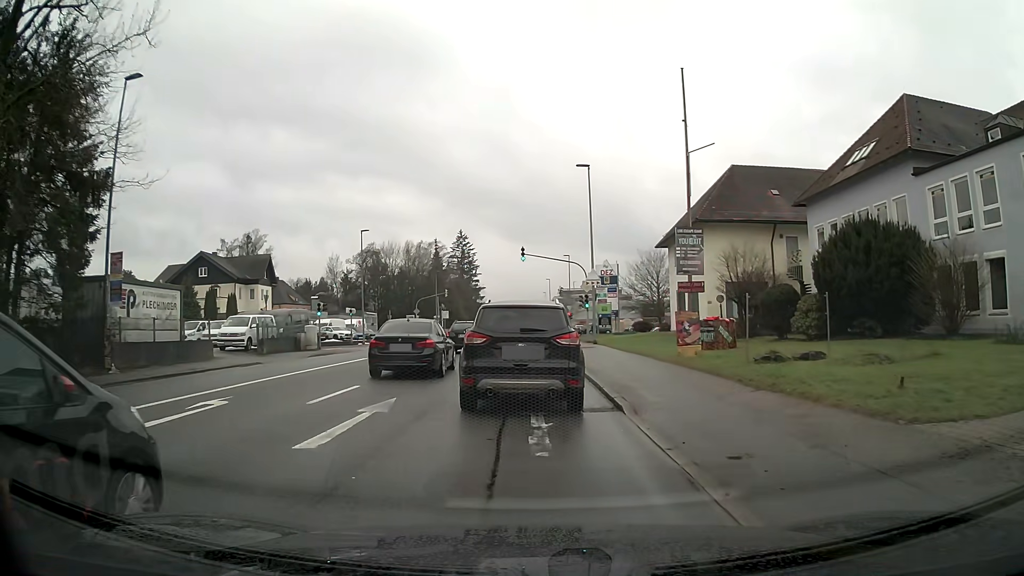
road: tertiary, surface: asphalt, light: Day
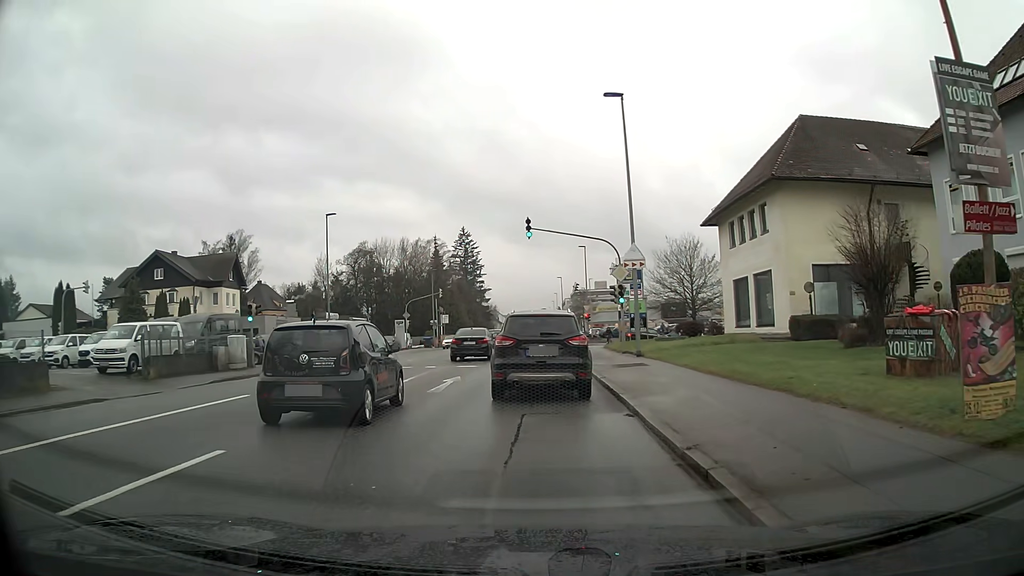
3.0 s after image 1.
(-0.1, +12.9) m; -1°
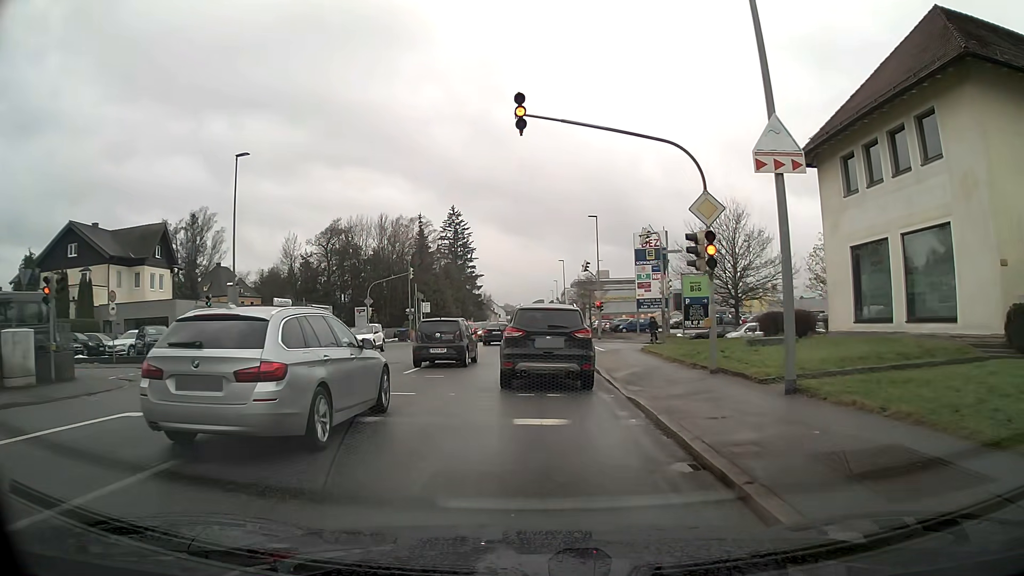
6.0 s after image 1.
(+0.2, +15.5) m; +1°
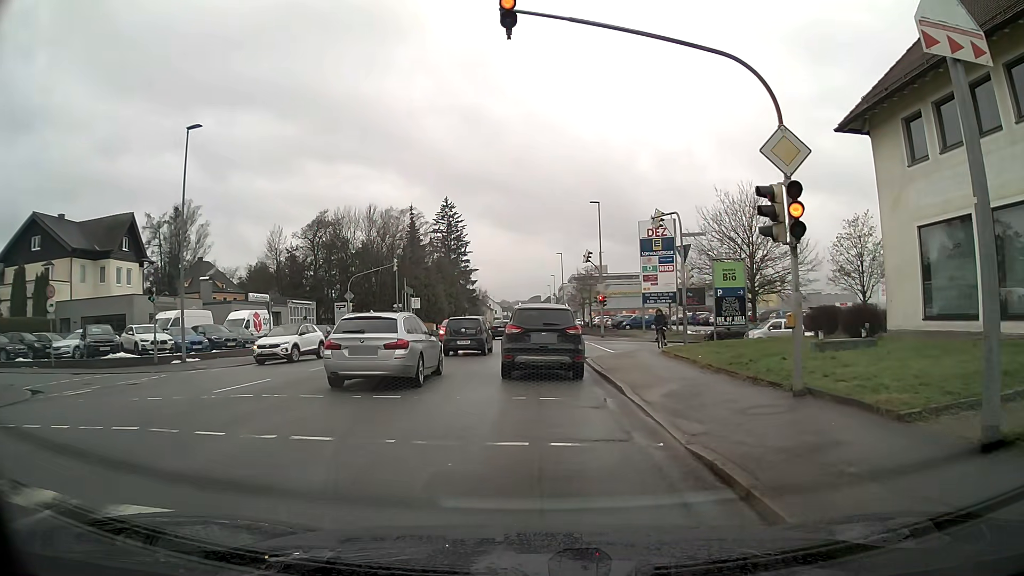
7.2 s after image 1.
(0.0, +4.8) m; 0°
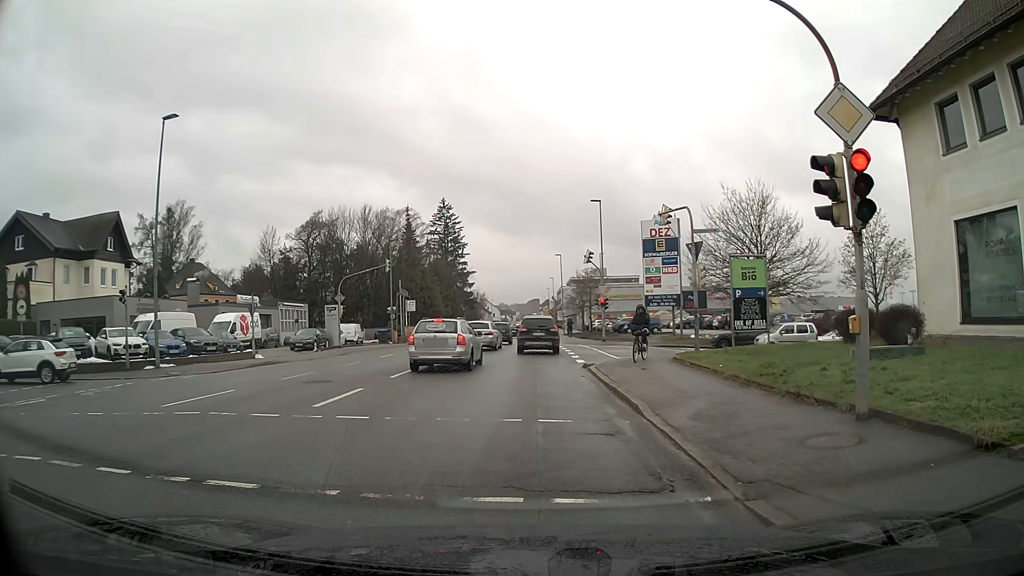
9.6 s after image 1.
(0.0, +1.9) m; +1°
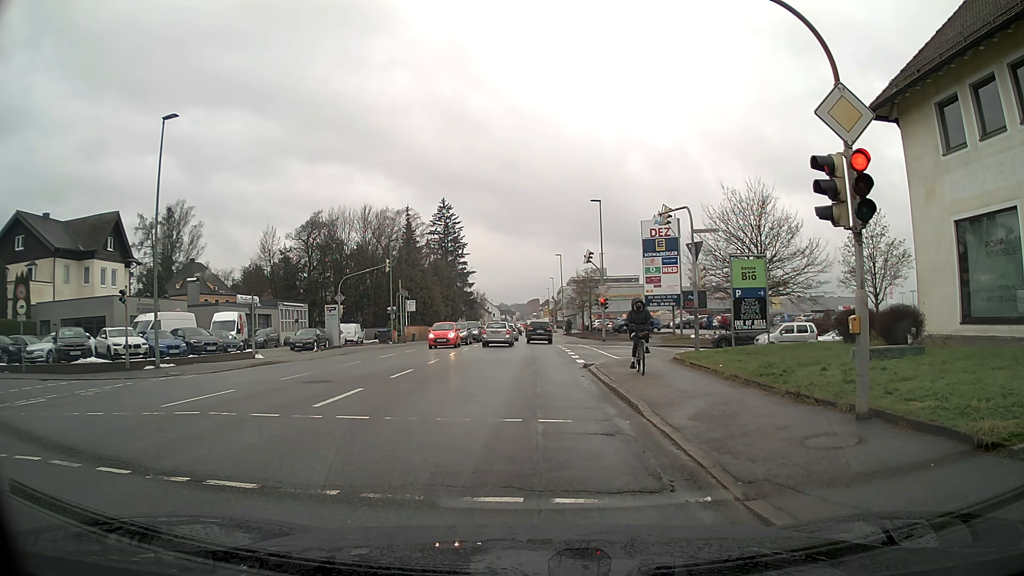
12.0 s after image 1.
(0.0, 0.0) m; 0°
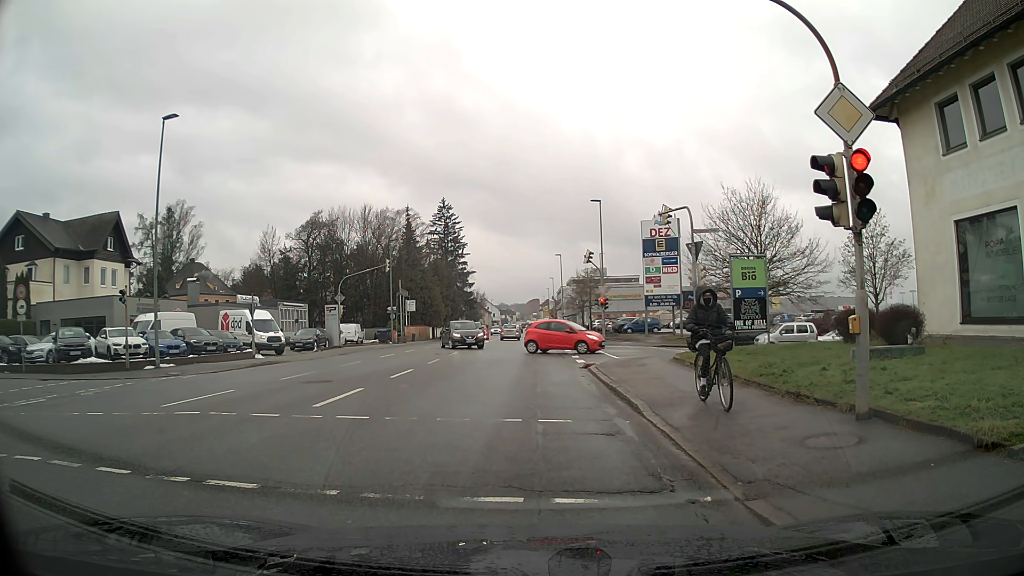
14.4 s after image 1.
(0.0, 0.0) m; 0°
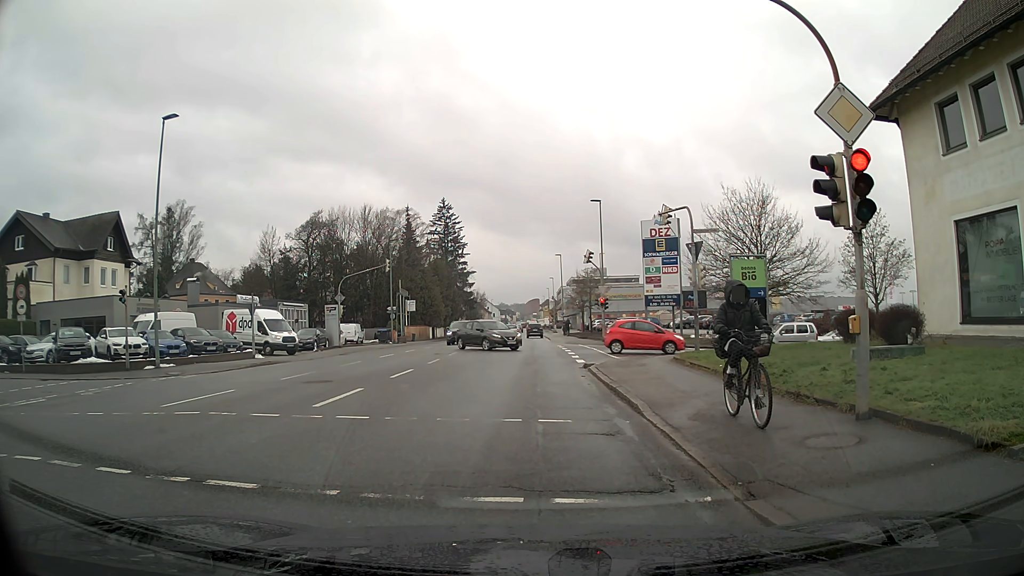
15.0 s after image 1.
(0.0, 0.0) m; 0°
(0, +10) (0, +20) (+4, +29) (+13, +31) (+23, +31) (+33, +32) (+43, +33) (+53, +35) (+62, +38) (+69, +46) m
